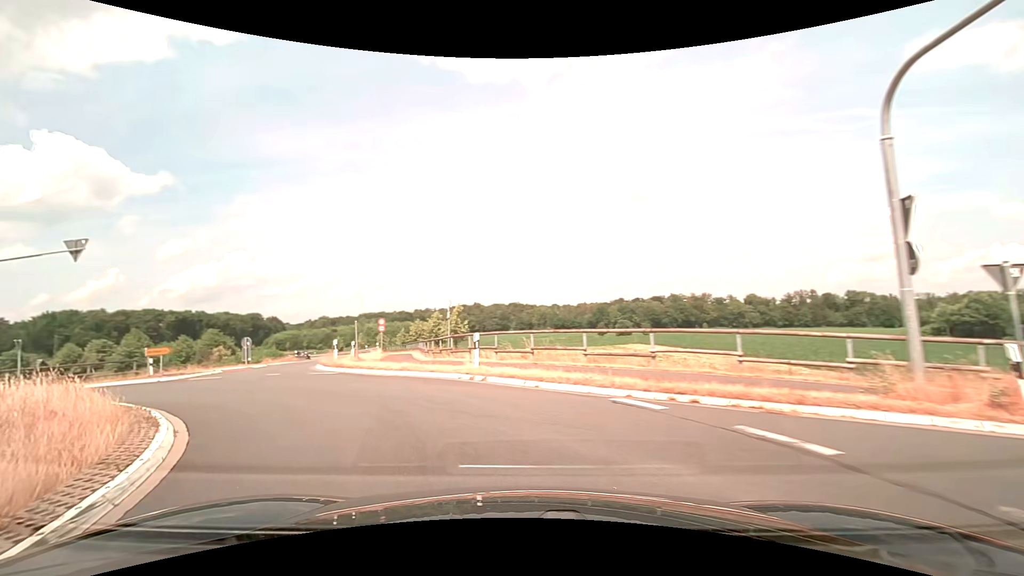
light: Day
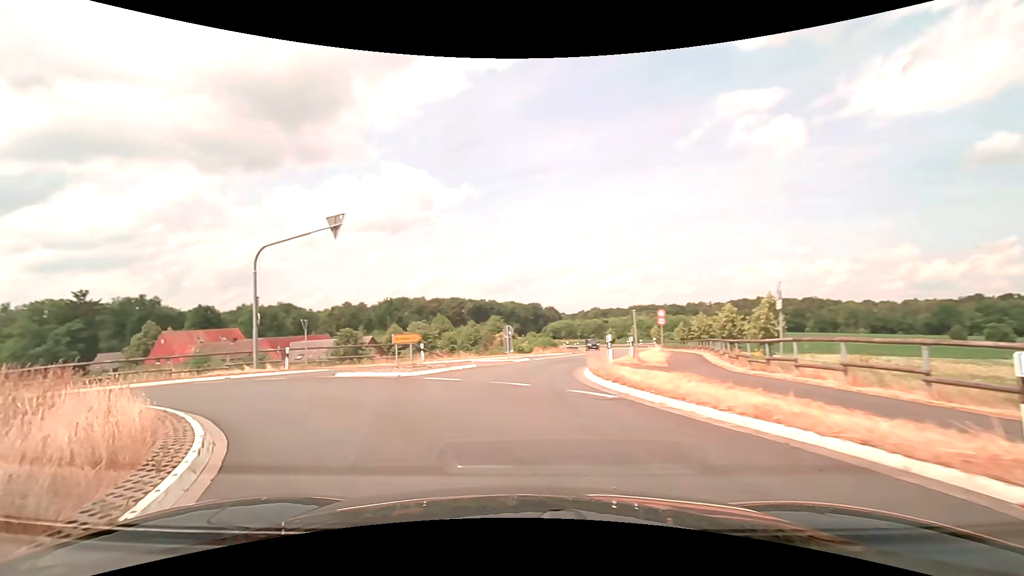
(-2.1, +8.1) m; -30°
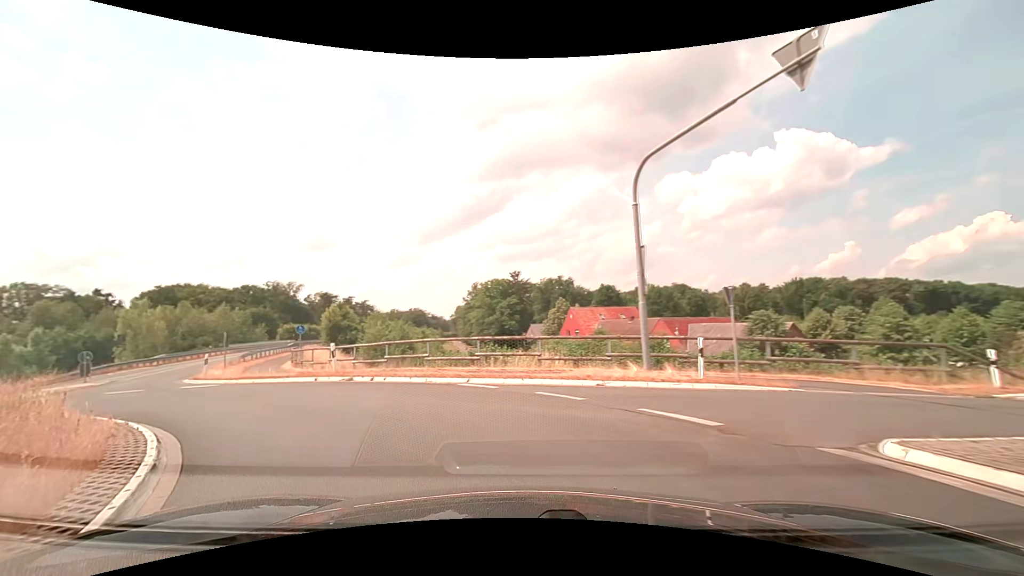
(-4.5, +11.7) m; -42°
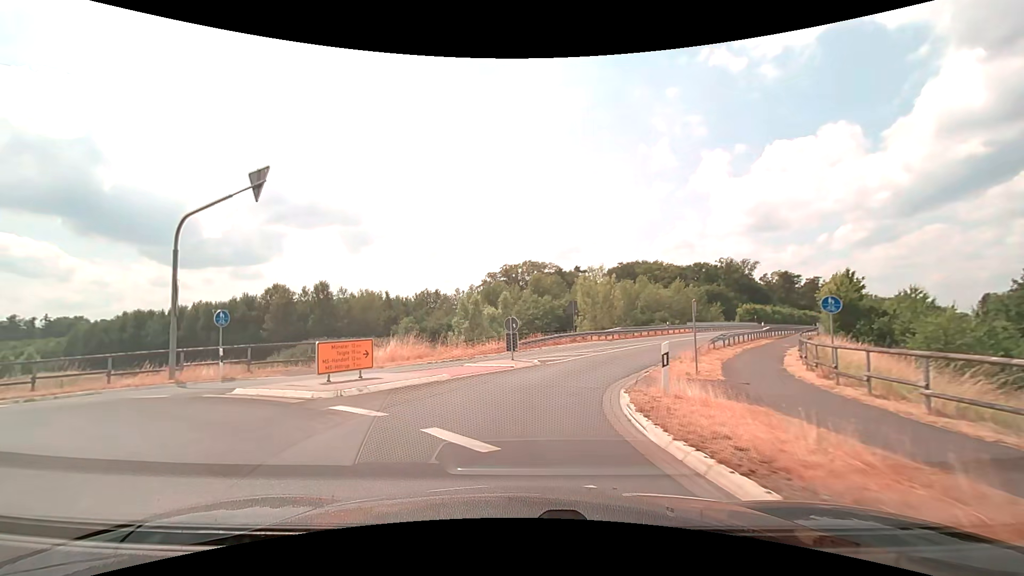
(-8.0, +15.0) m; -49°
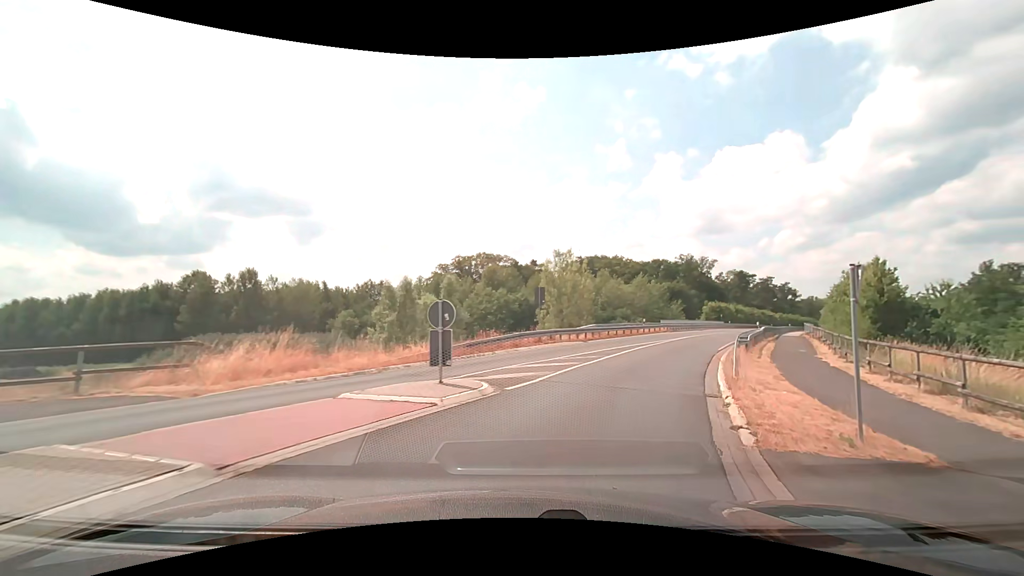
(-0.1, +9.6) m; +4°
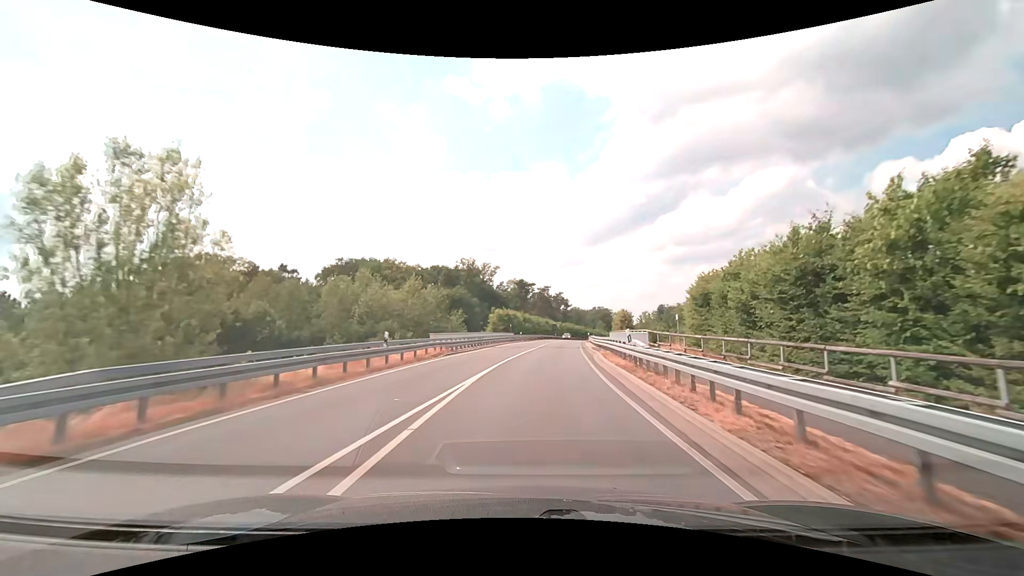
(+7.3, +26.1) m; +25°
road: secondary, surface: asphalt
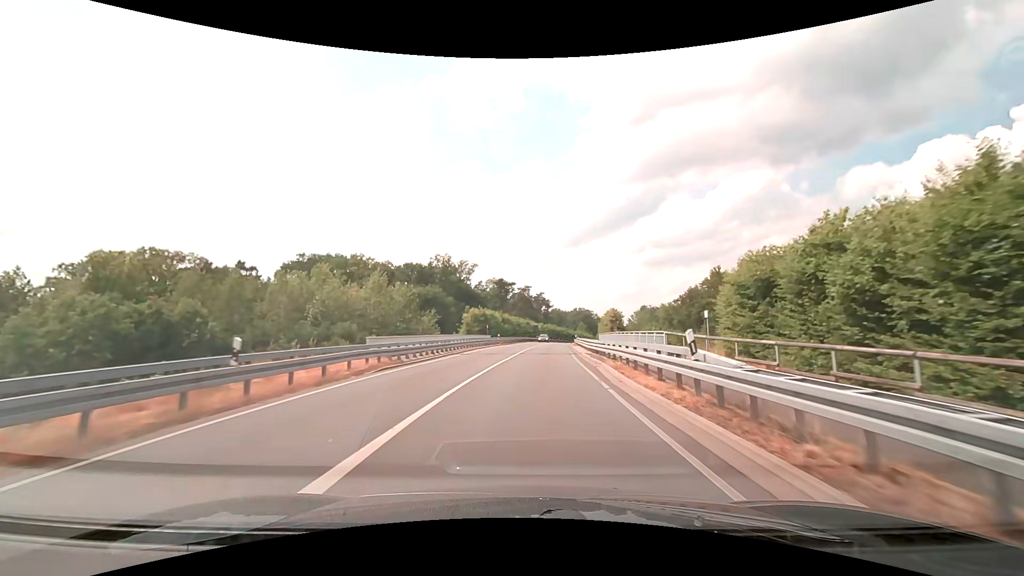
(+0.2, +9.0) m; +2°
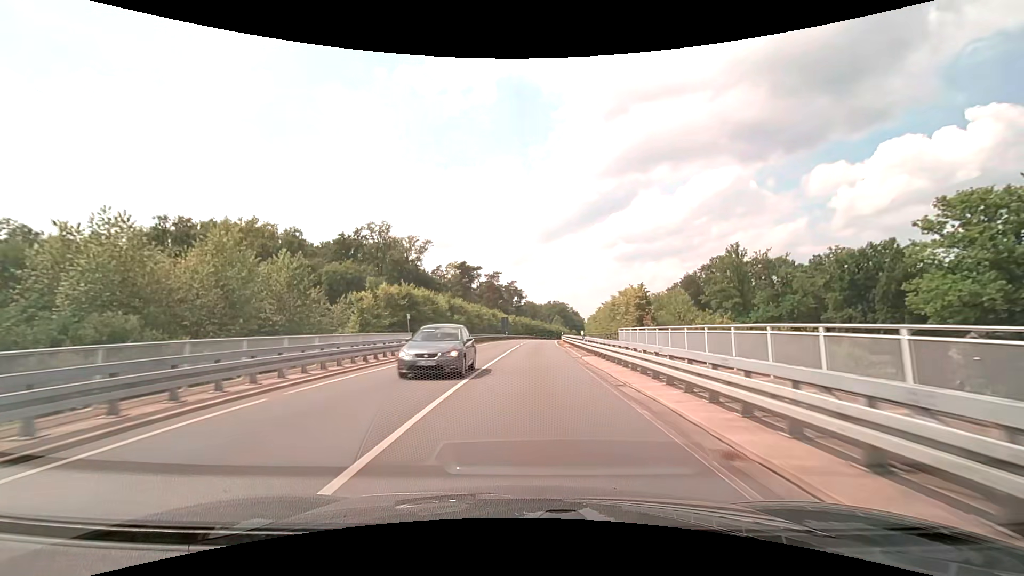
(+1.3, +31.1) m; +3°
(0, +10) (0, +20) (+1, +30) (+1, +40) (+1, +50) (+2, +60) (+3, +70) (+4, +80) (+4, +90) (+5, +100) m
